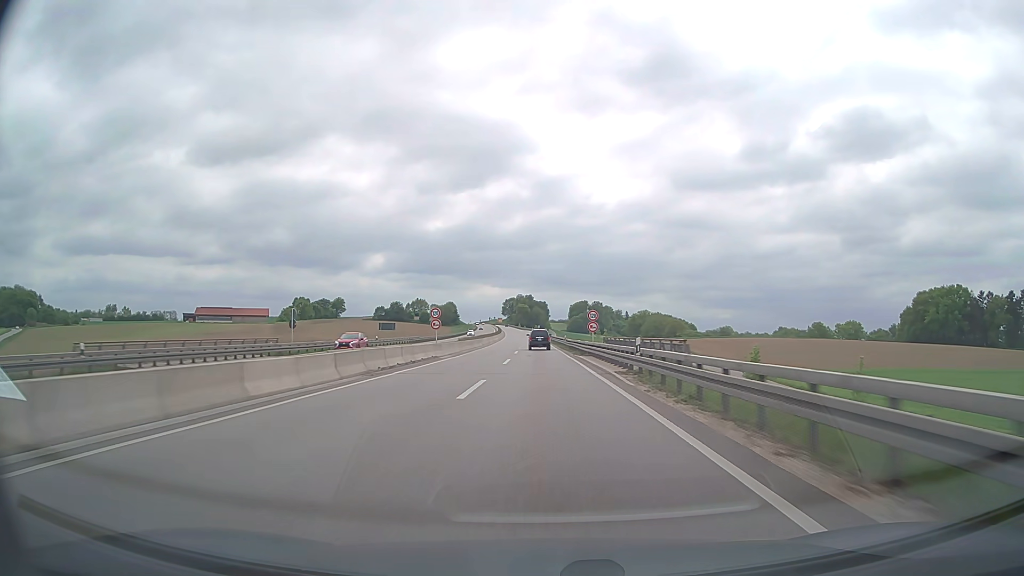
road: trunk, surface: asphalt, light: Day
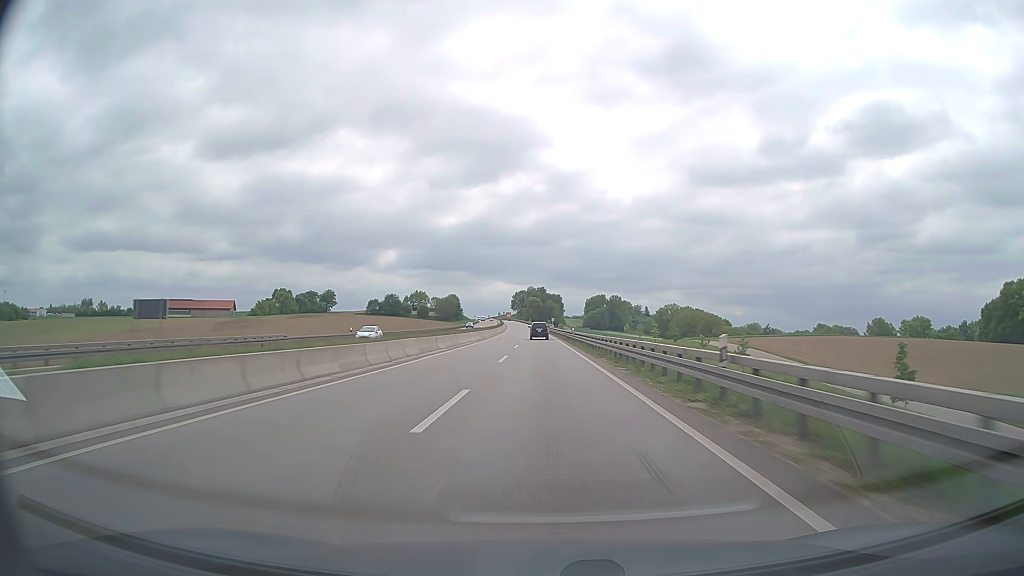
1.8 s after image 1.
(-0.6, +59.4) m; -1°
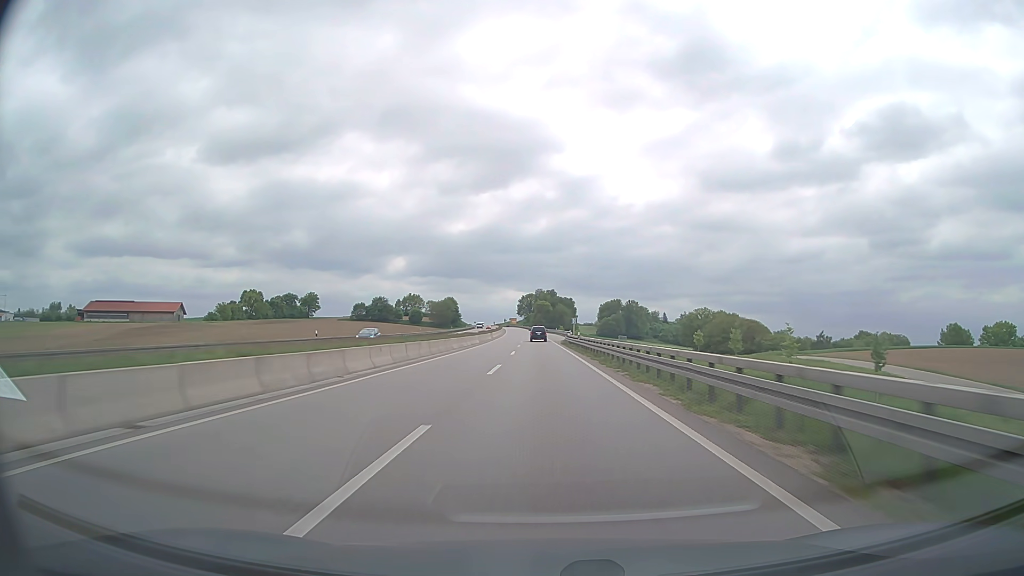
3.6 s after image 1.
(-0.4, +59.1) m; -1°
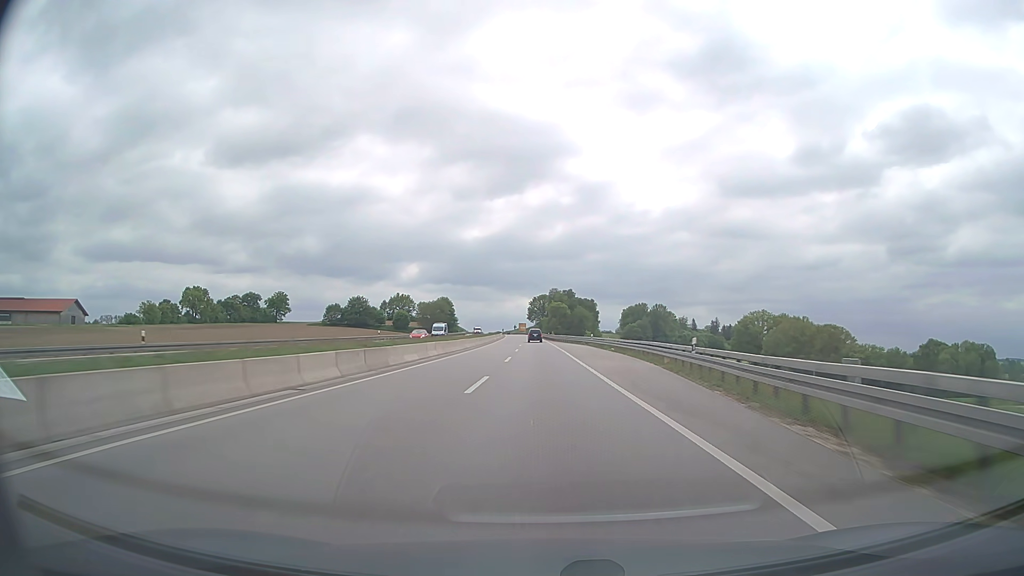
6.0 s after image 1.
(-0.8, +77.8) m; -1°
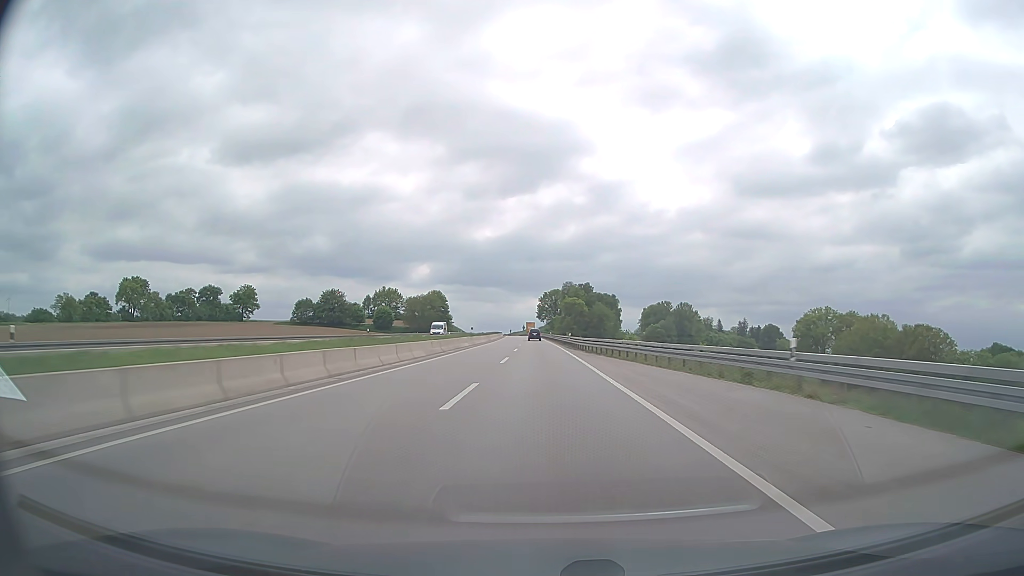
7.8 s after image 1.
(-0.4, +57.7) m; -1°
(0, +10) (0, +20) (0, +30) (0, +40) (0, +50) (-1, +60) (-1, +70) (-1, +80) (-1, +90) (-1, +100) m
